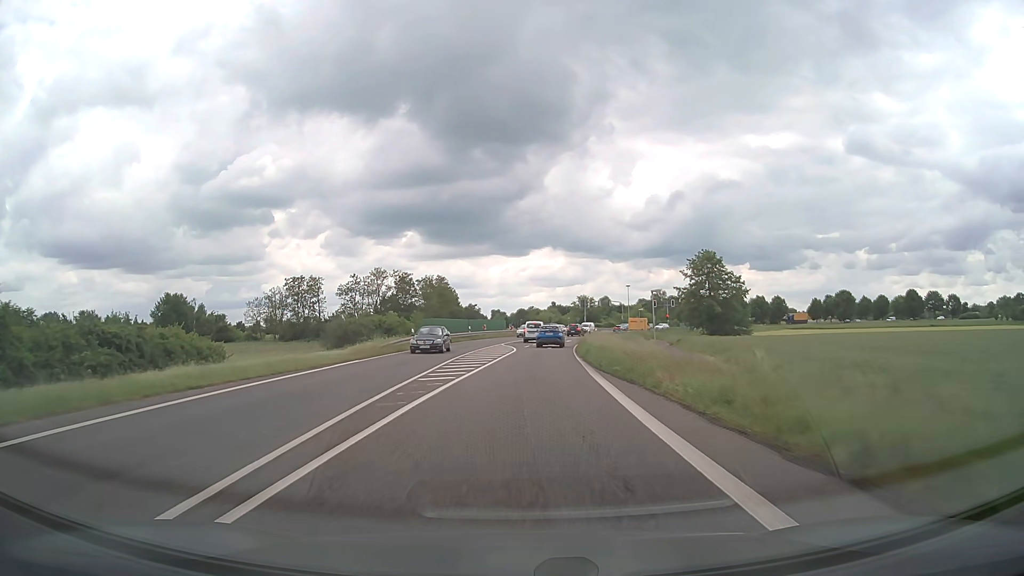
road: primary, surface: asphalt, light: Day
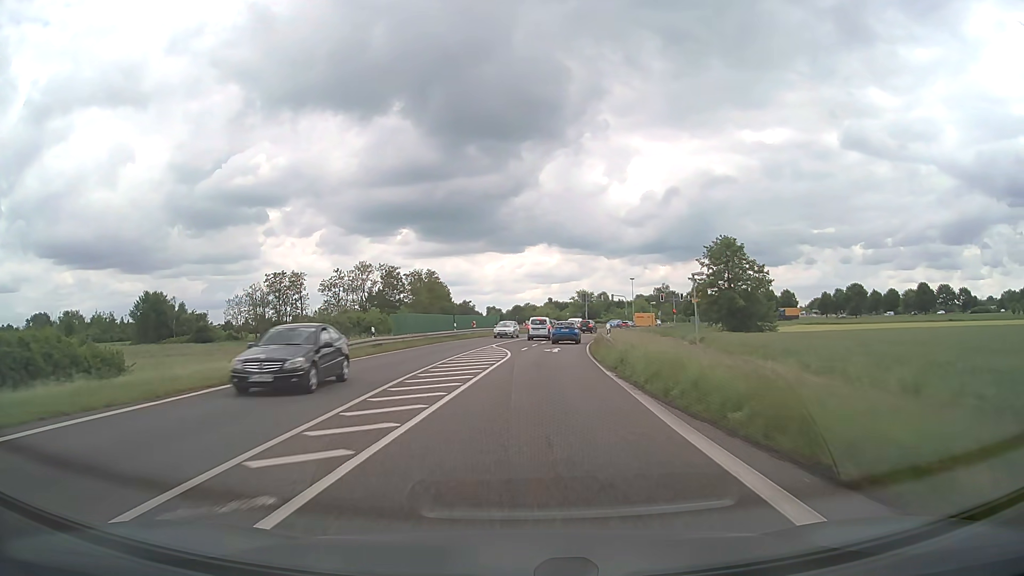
(0.0, +10.8) m; 0°
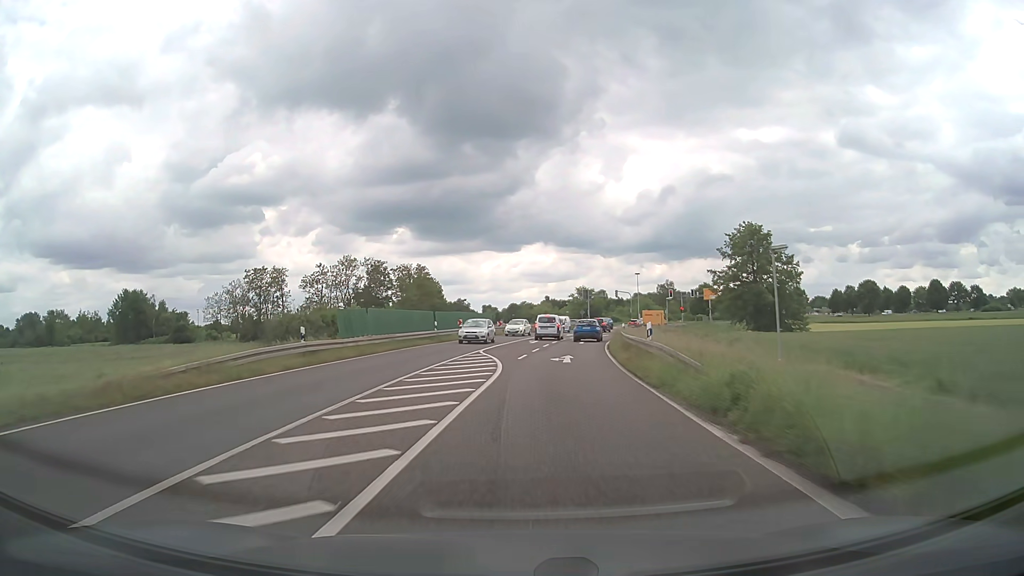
(0.0, +10.4) m; 0°
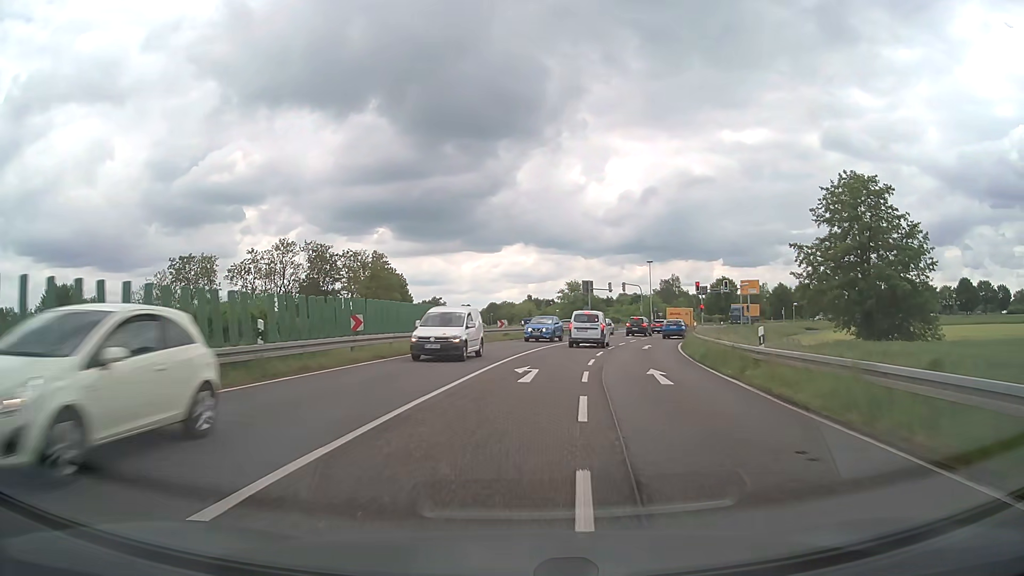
(+0.2, +27.7) m; +2°
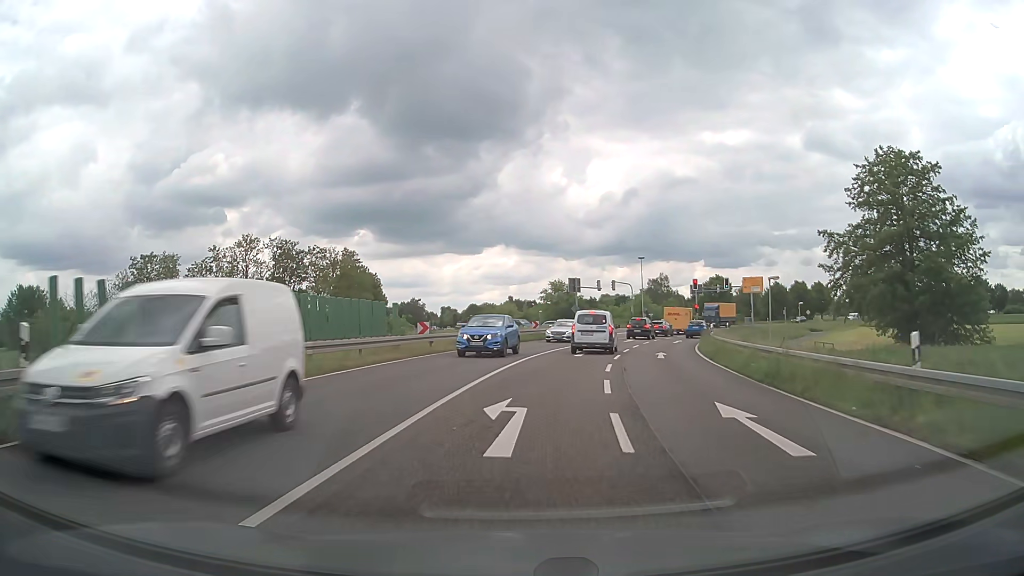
(+0.1, +7.9) m; +2°
